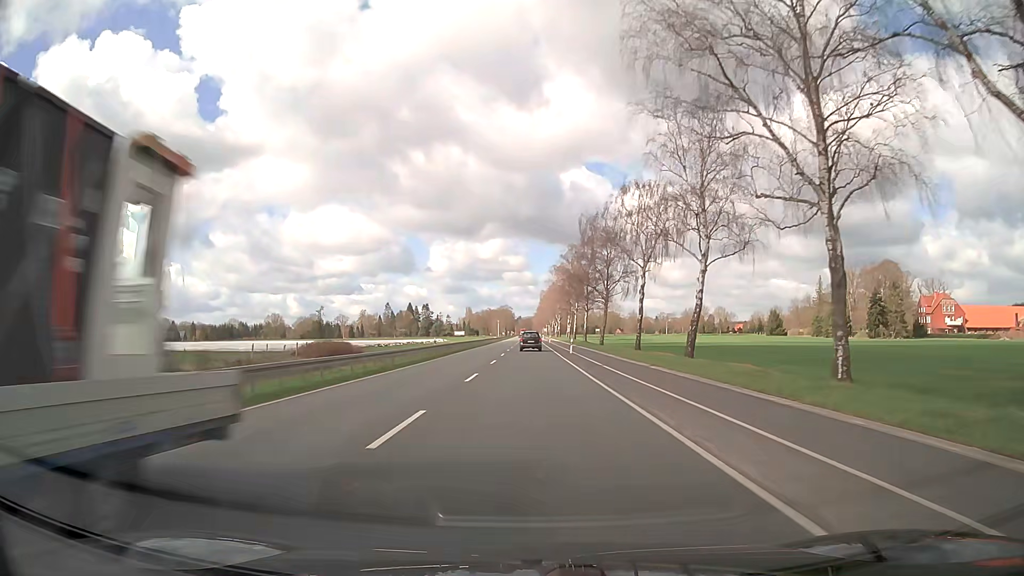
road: primary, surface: asphalt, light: Day
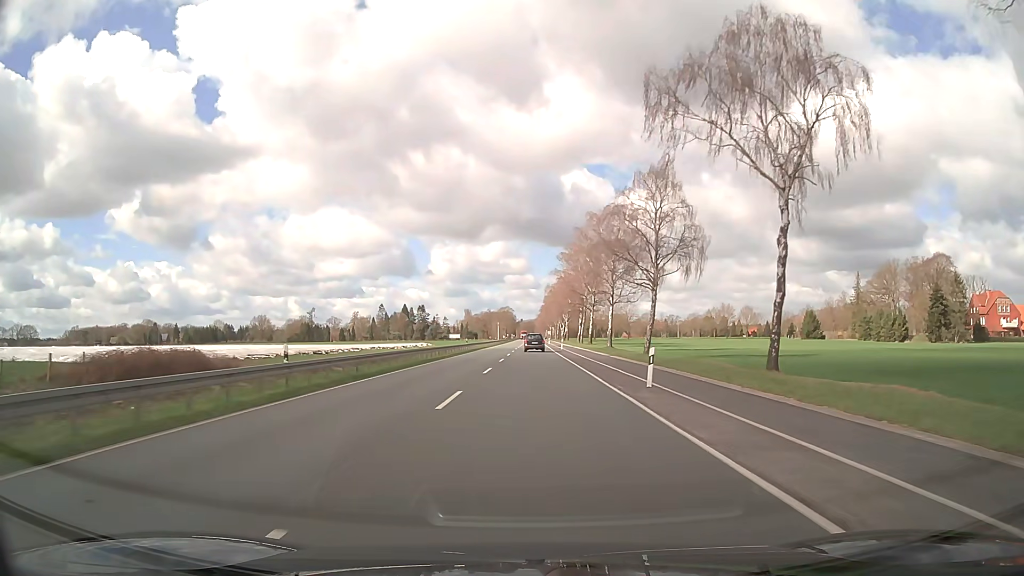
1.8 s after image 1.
(-0.2, +32.2) m; 0°
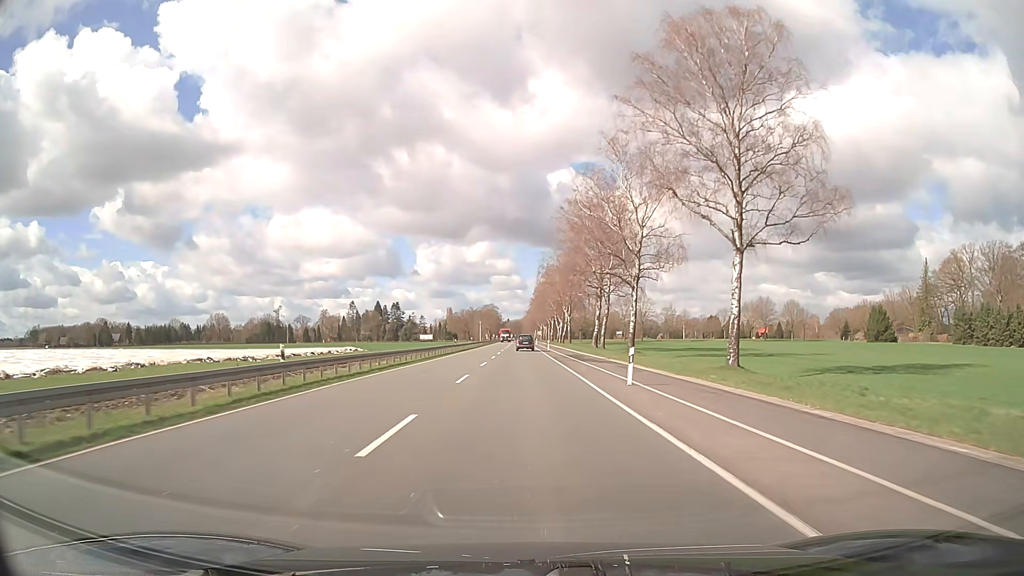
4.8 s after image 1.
(+0.3, +53.5) m; +1°
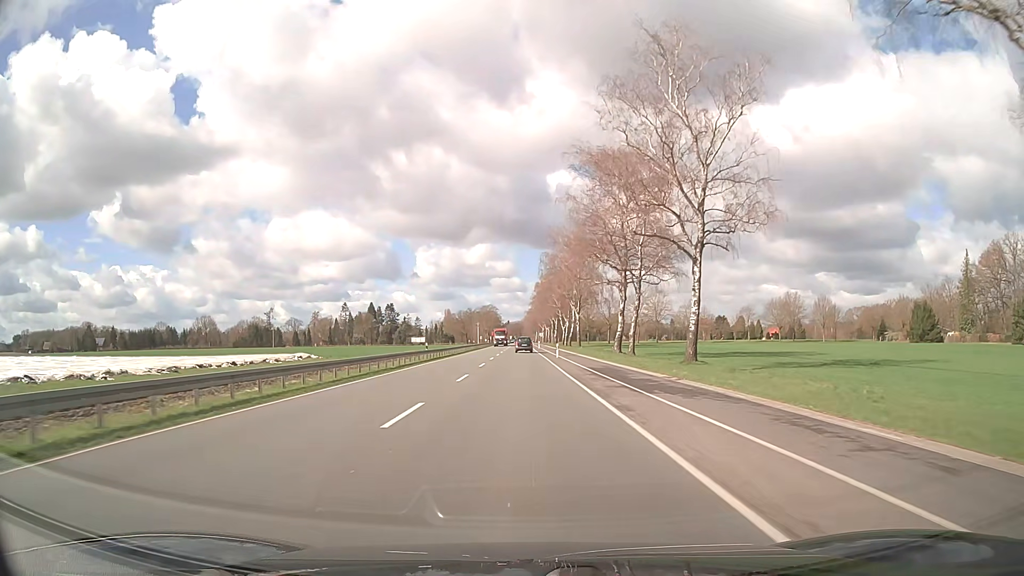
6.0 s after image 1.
(0.0, +21.5) m; 0°
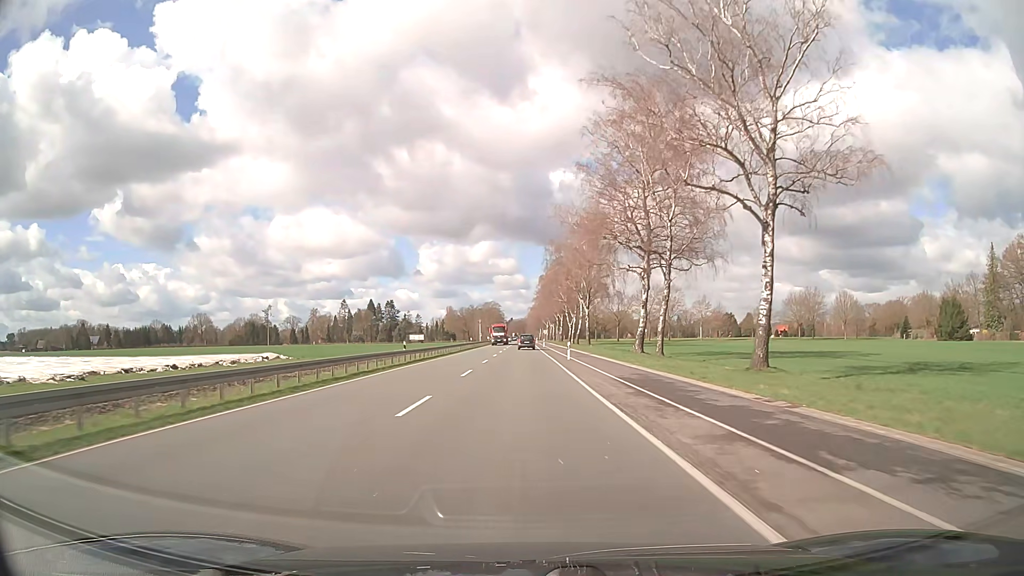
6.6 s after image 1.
(0.0, +10.8) m; 0°
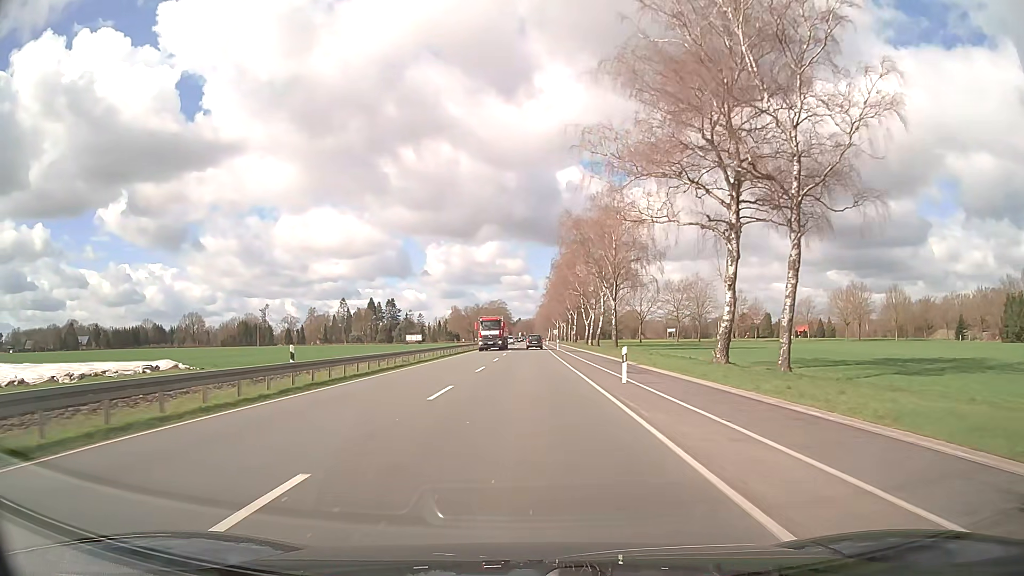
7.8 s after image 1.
(-0.1, +21.5) m; -1°
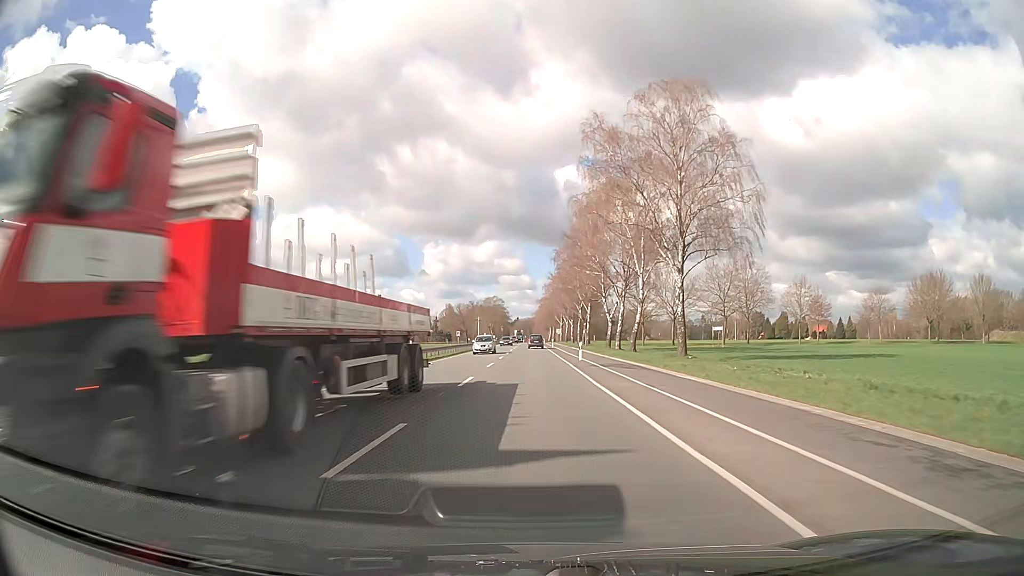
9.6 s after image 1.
(-0.1, +32.3) m; 0°
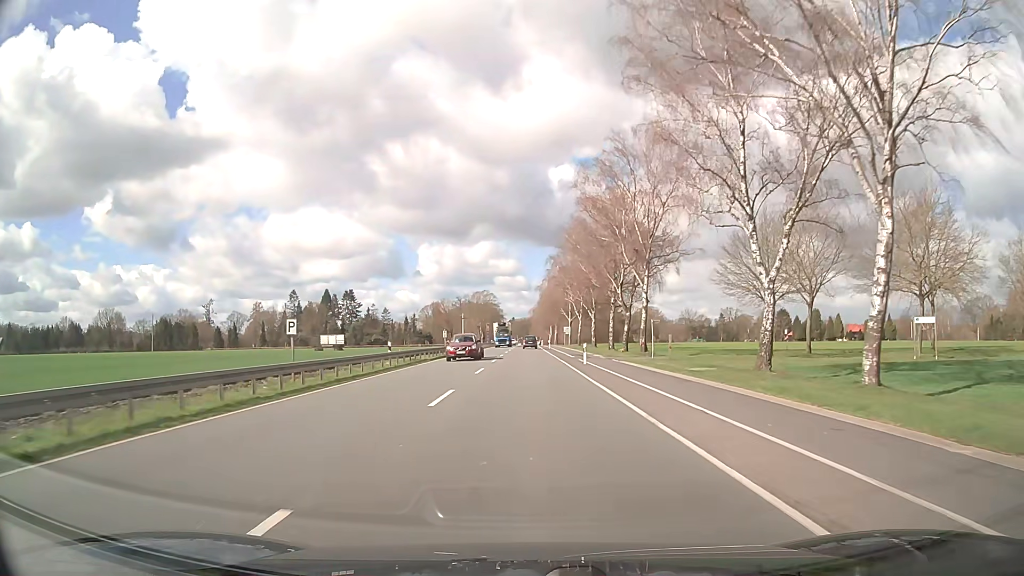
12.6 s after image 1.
(0.0, +53.8) m; 0°
